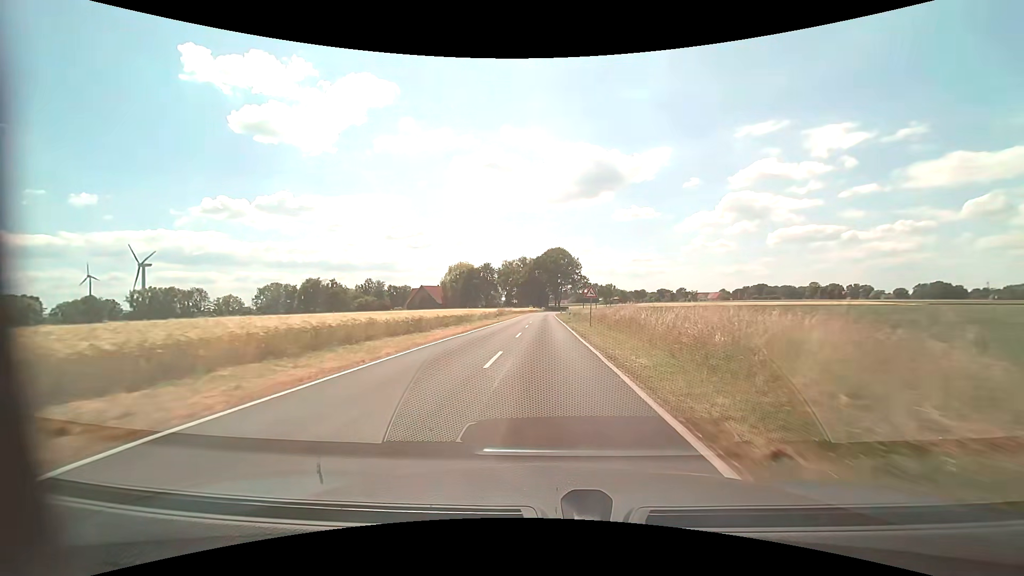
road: tertiary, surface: asphalt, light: Day
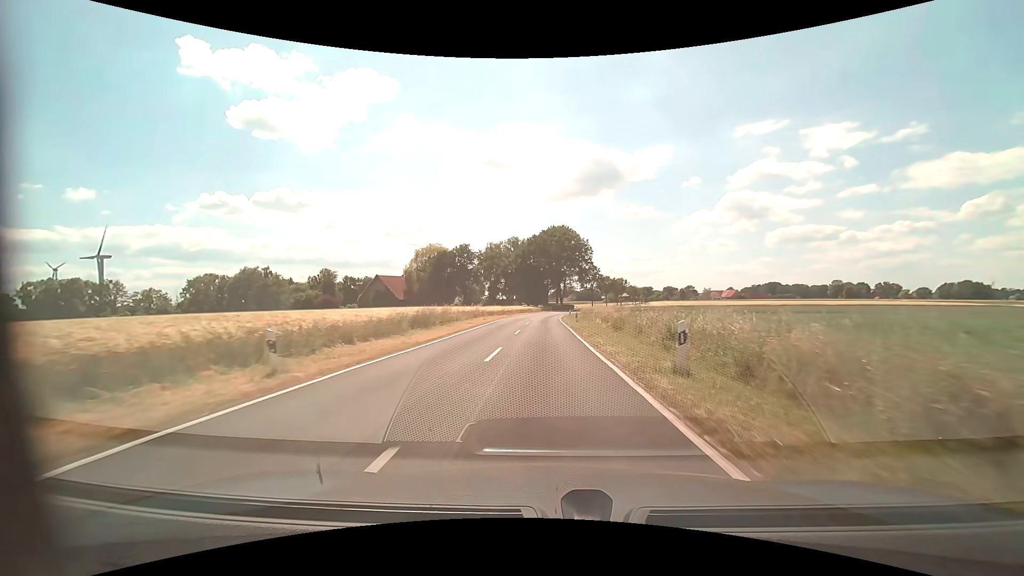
(0.0, +45.5) m; 0°
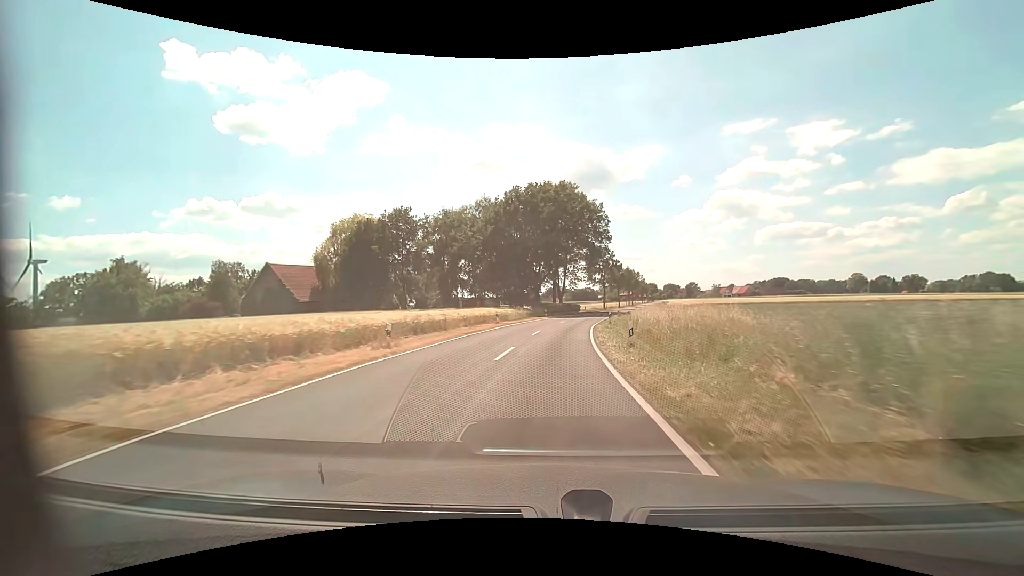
(0.0, +48.7) m; +1°
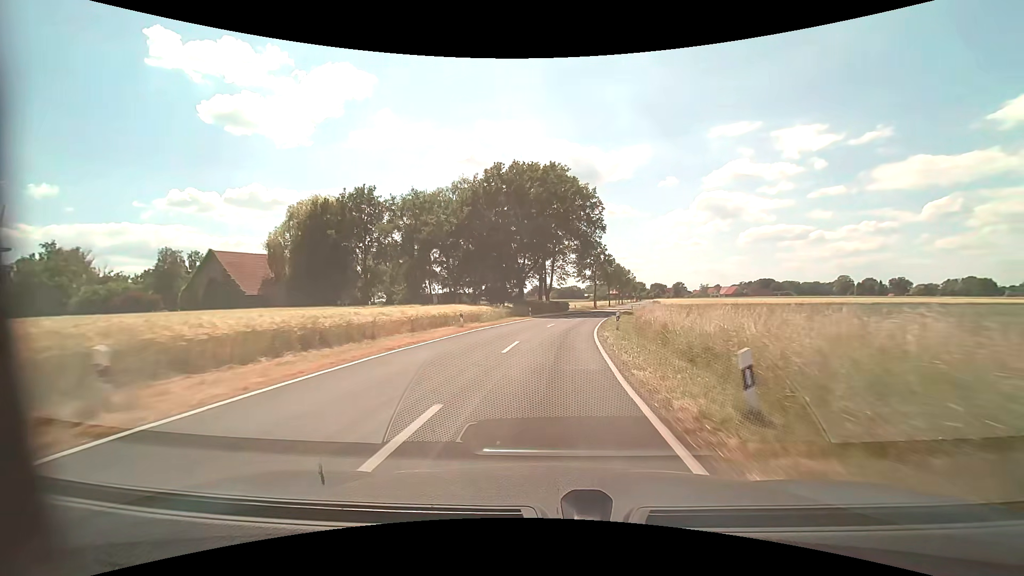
(+0.1, +10.0) m; +1°
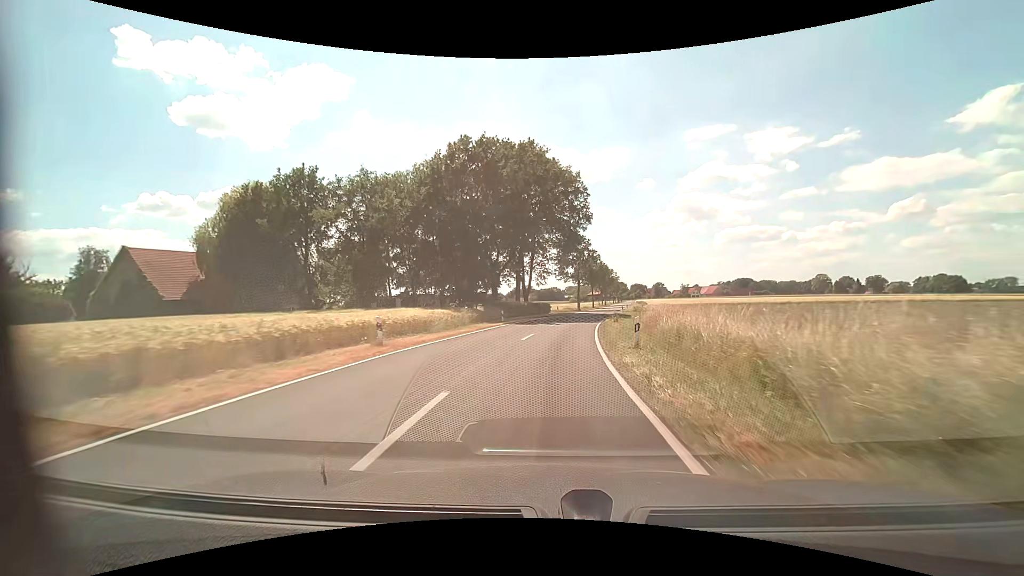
(+0.2, +10.1) m; +2°
(0, +10) (+1, +20) (+2, +30) (+3, +40) (+5, +50) (+7, +60) (+8, +69) (+10, +79) (+12, +89) (+14, +99) m
